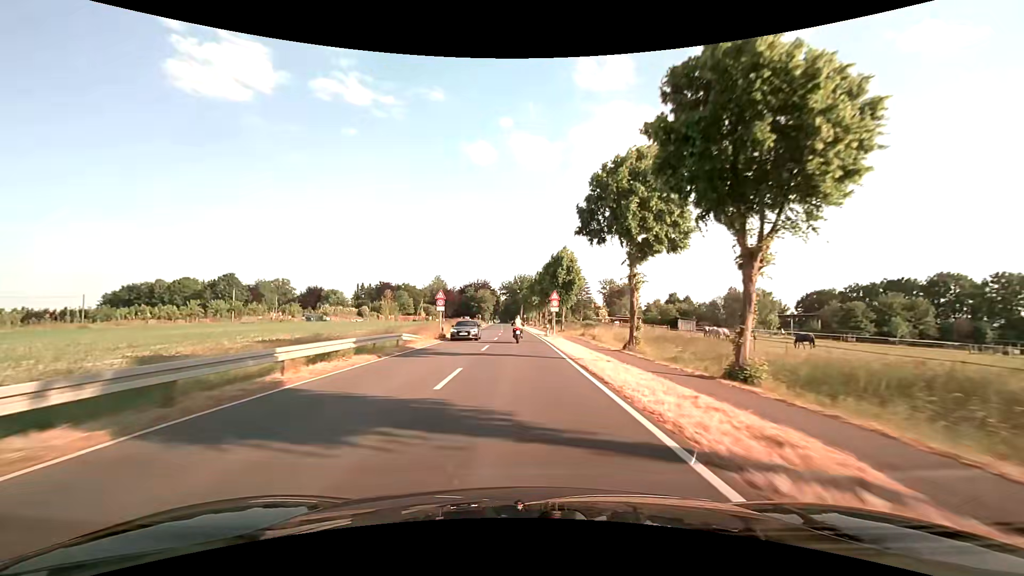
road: secondary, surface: asphalt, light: Day
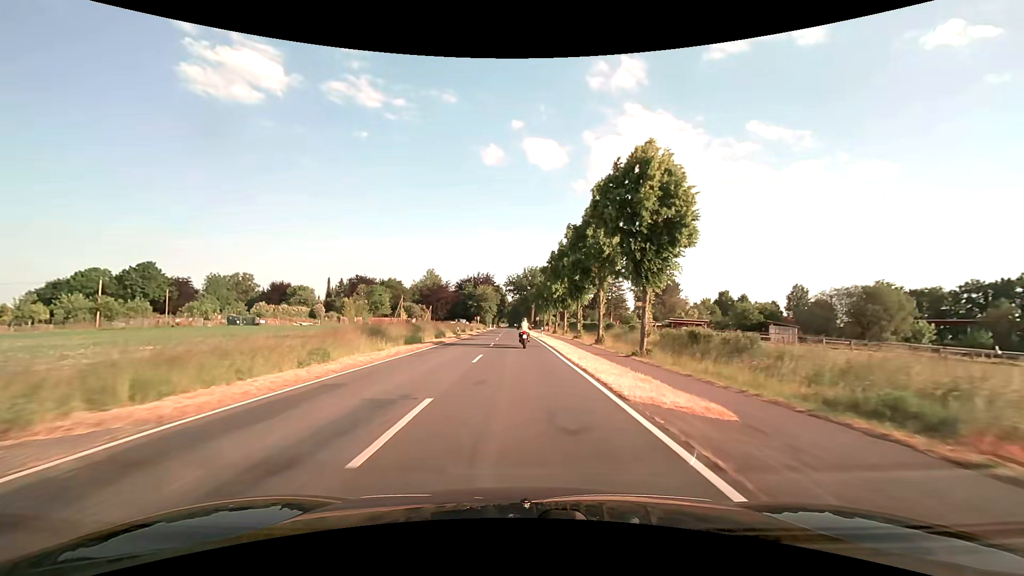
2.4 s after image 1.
(-0.4, +42.0) m; -1°
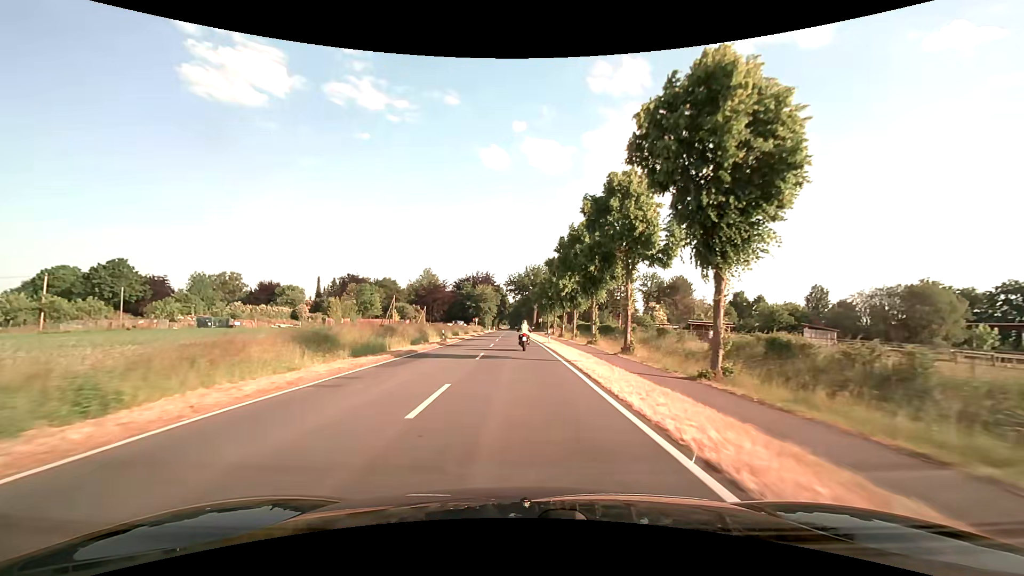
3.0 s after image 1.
(0.0, +9.9) m; 0°
